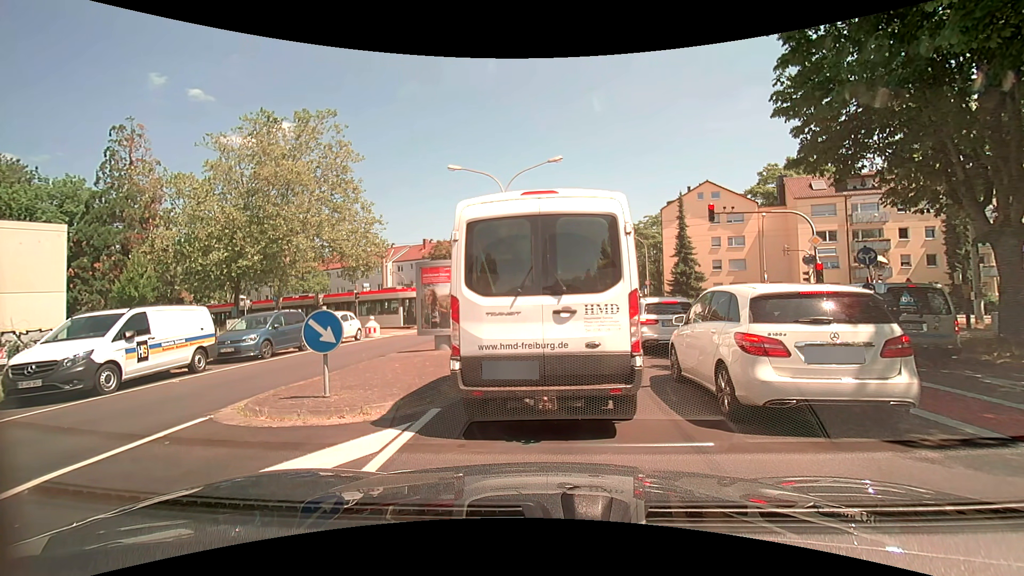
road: tertiary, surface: asphalt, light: Day
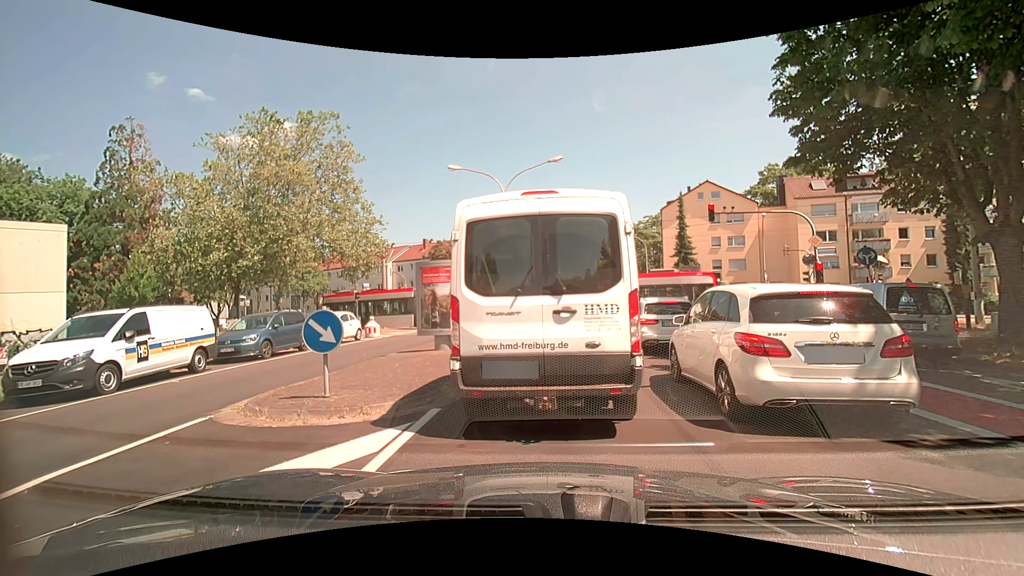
(0.0, 0.0) m; 0°
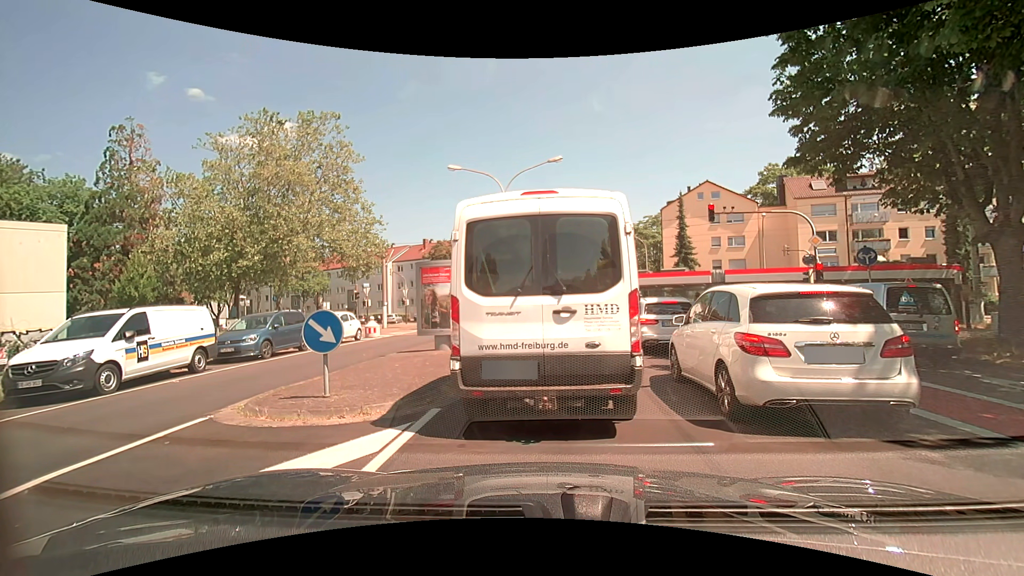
(0.0, 0.0) m; 0°
